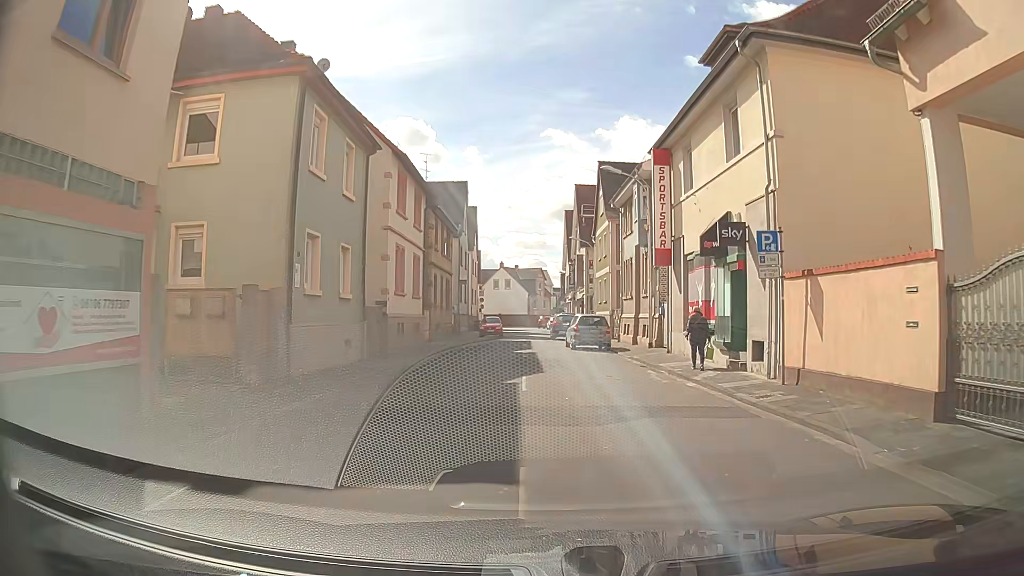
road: tertiary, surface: asphalt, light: Day
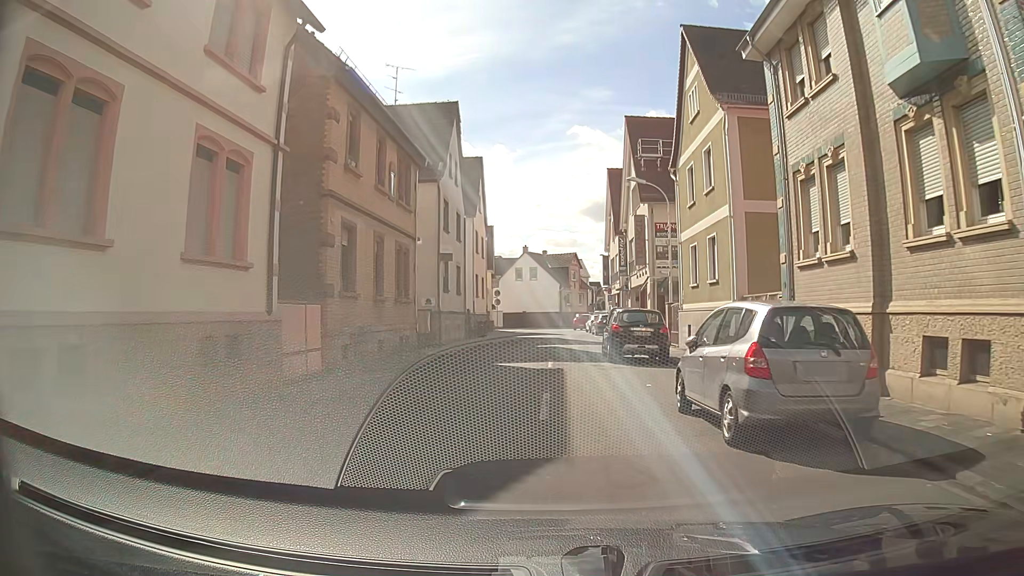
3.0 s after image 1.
(-0.6, +21.5) m; -3°
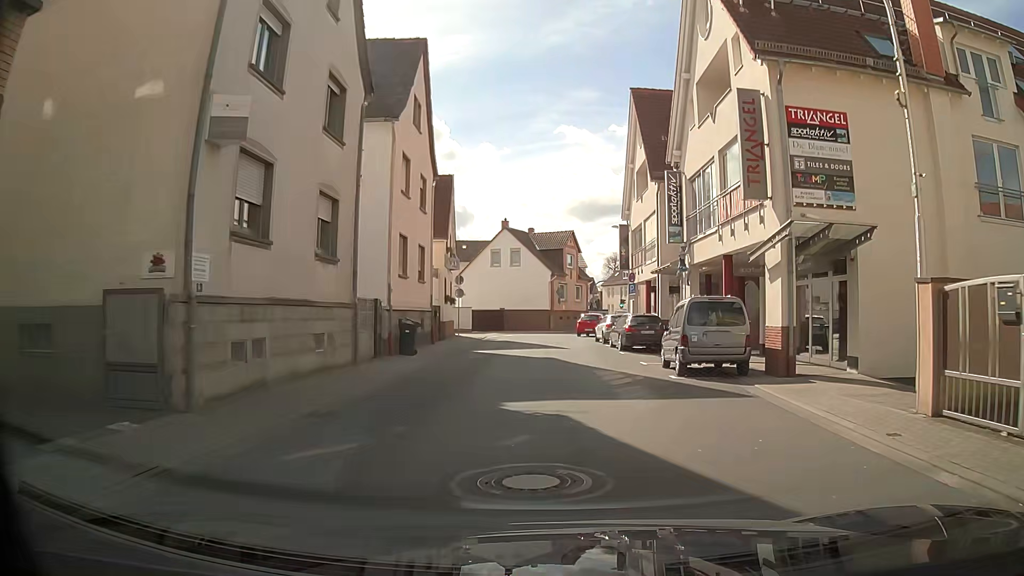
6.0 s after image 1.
(-0.1, +21.2) m; -1°
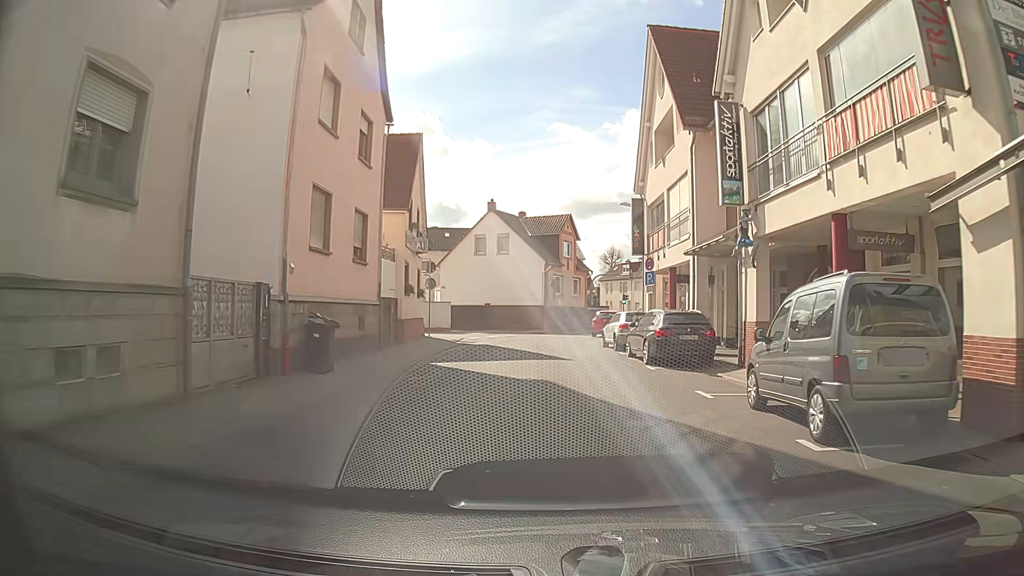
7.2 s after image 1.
(+0.1, +8.5) m; +1°
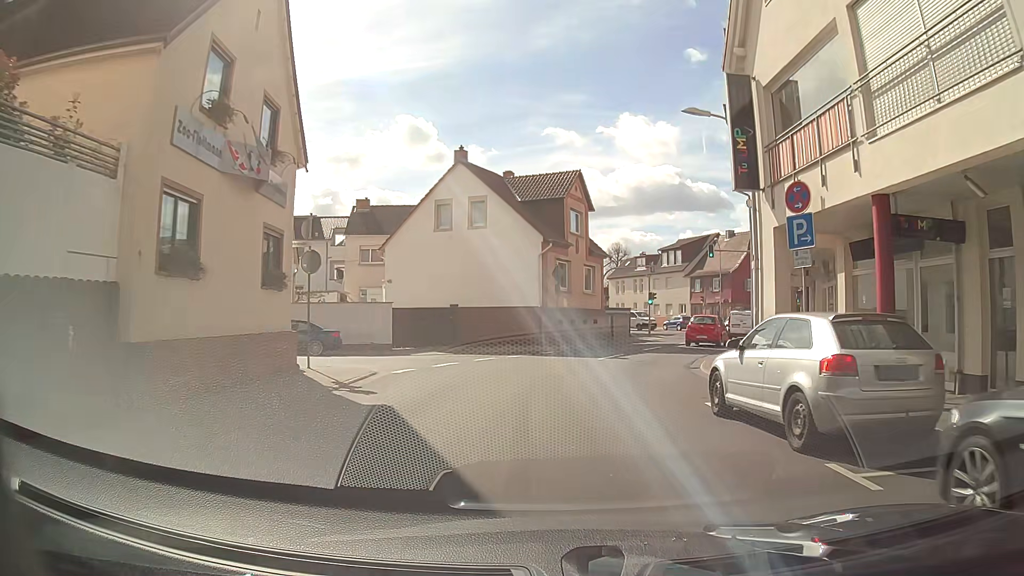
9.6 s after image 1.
(+0.2, +17.7) m; -1°
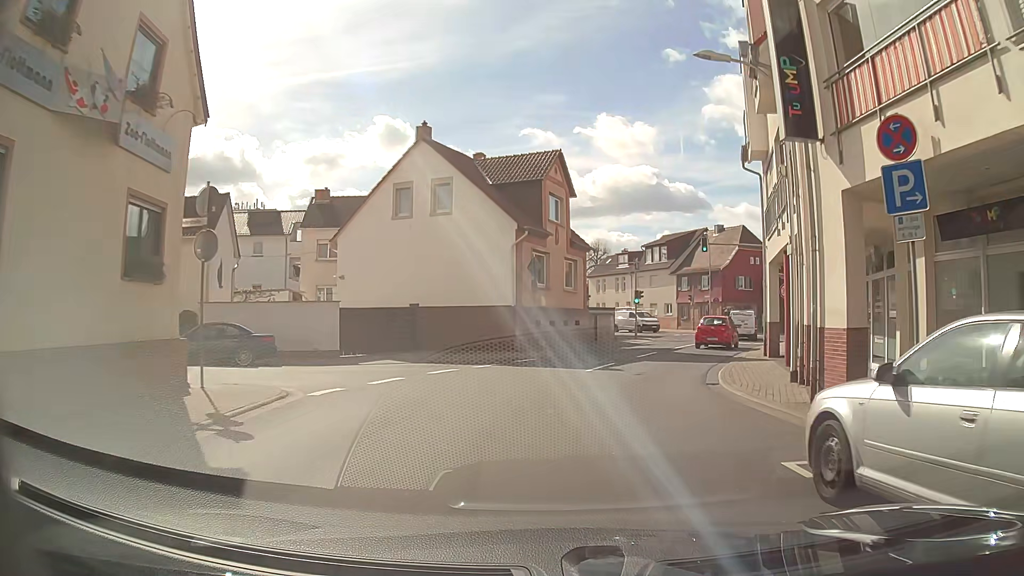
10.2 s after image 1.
(+0.1, +4.5) m; +2°
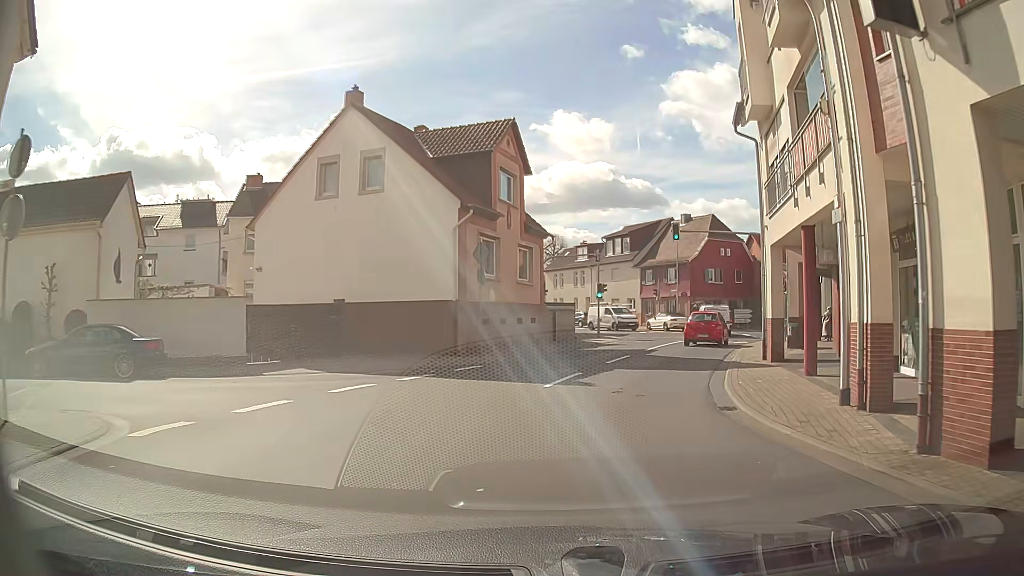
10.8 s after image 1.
(0.0, +4.6) m; +3°
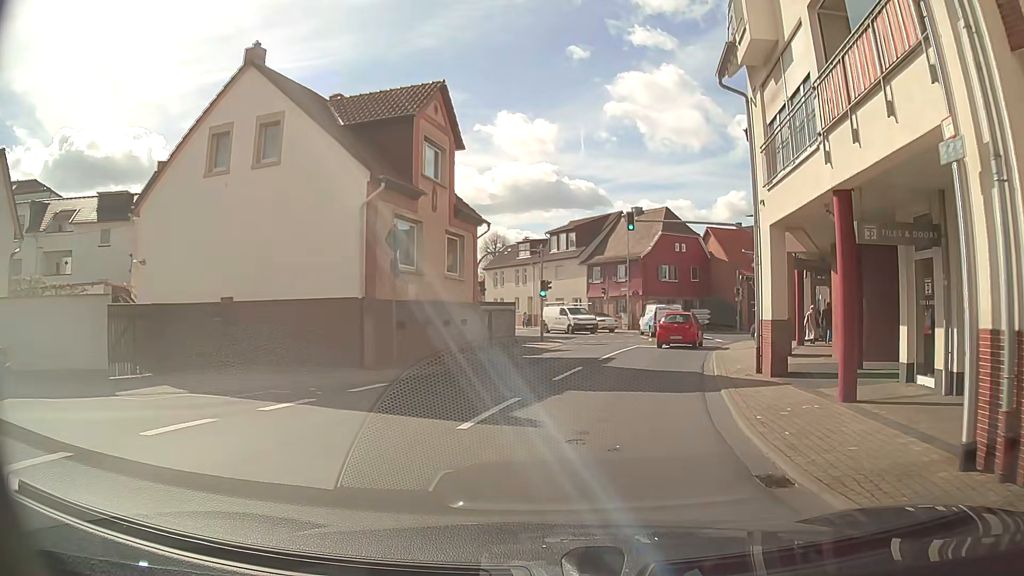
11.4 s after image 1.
(+0.2, +4.6) m; +5°
(+1, +10) (+3, +20) (+6, +29) (+8, +39) (+6, +49) (+1, +57) (-4, +66) (-9, +75) (-14, +83) (-18, +92) m
